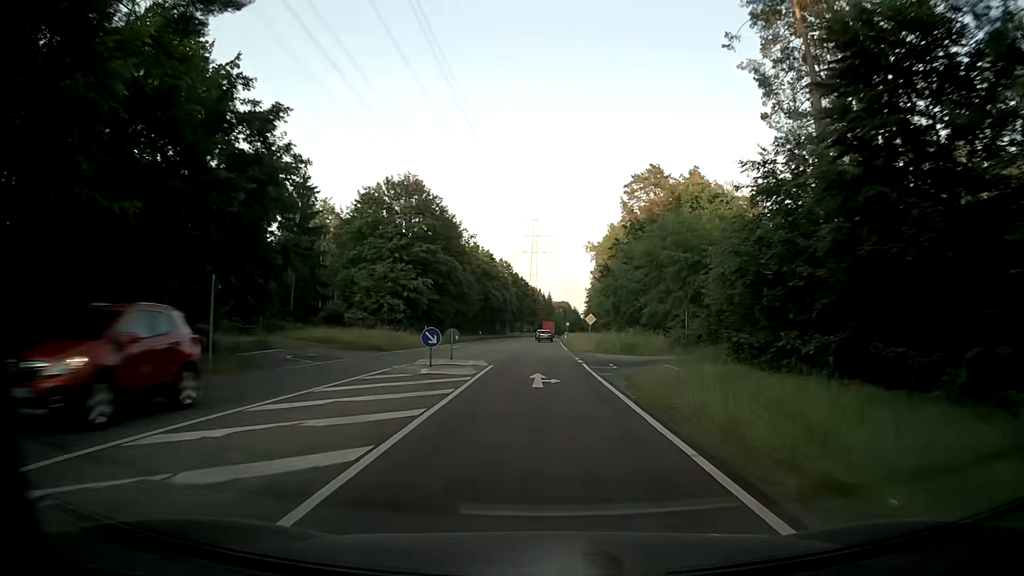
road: secondary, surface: asphalt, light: Day
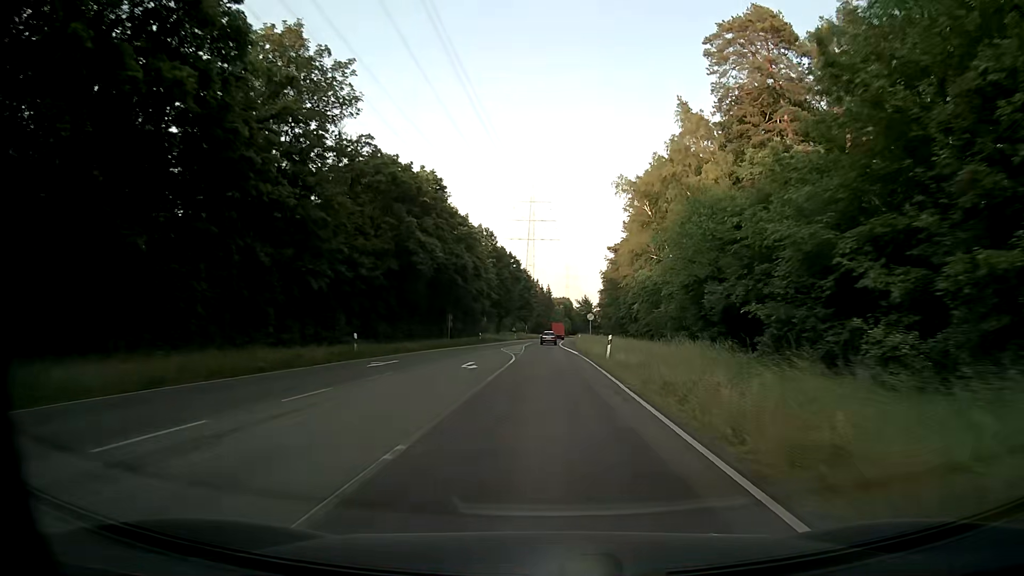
(+0.2, +61.5) m; 0°
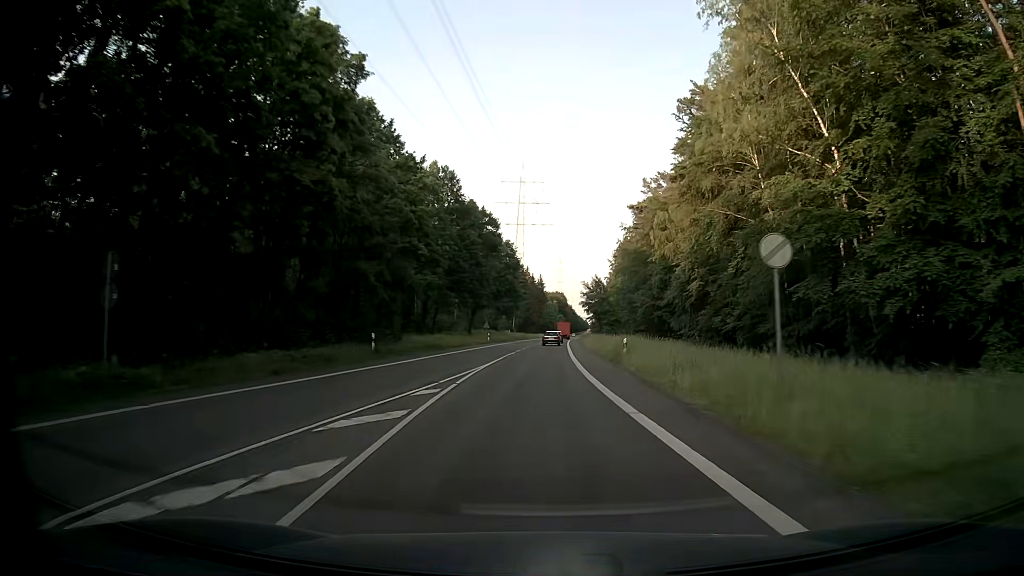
(+0.4, +48.9) m; +1°
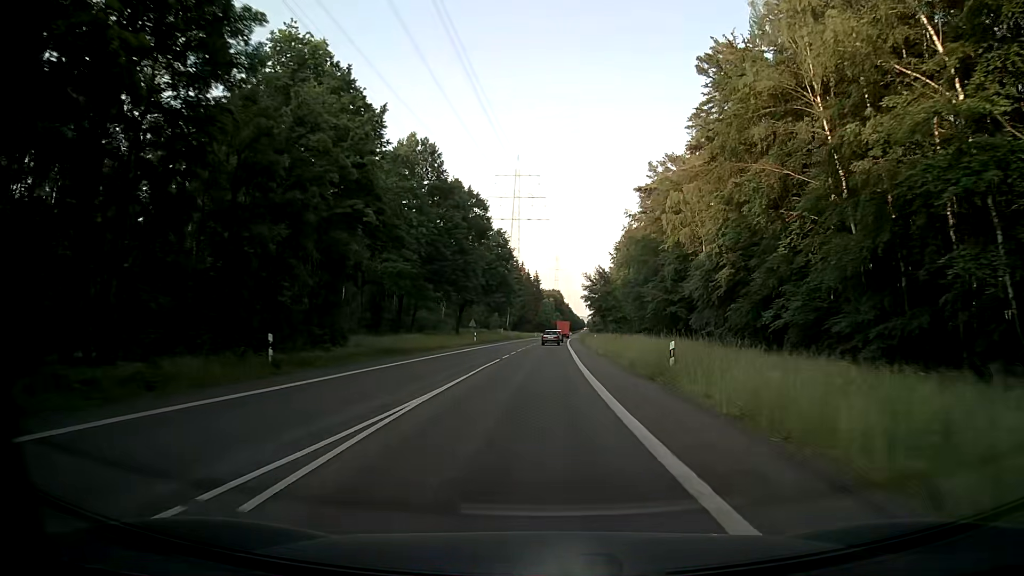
(+0.1, +12.2) m; +1°
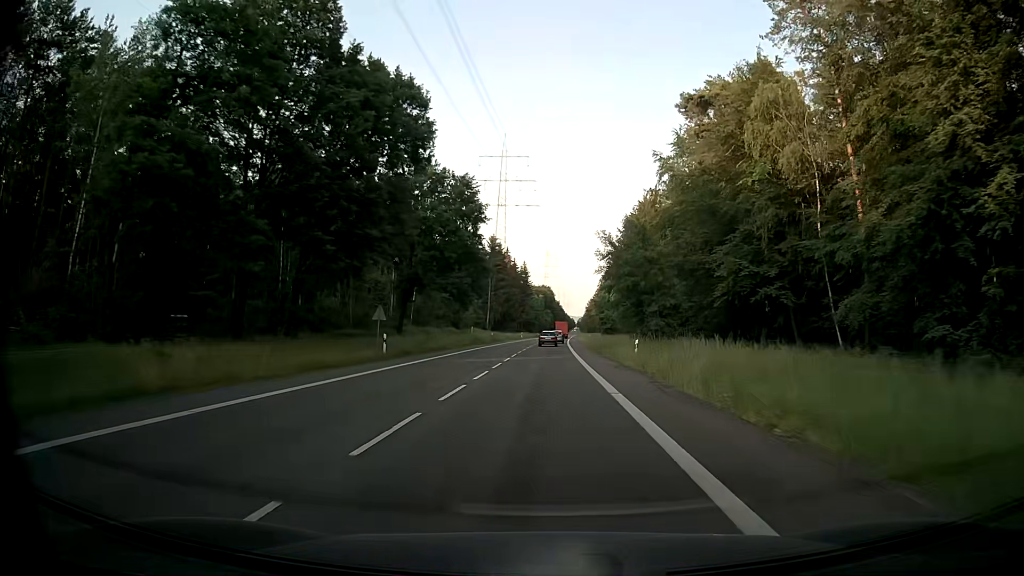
(+0.2, +36.5) m; +1°
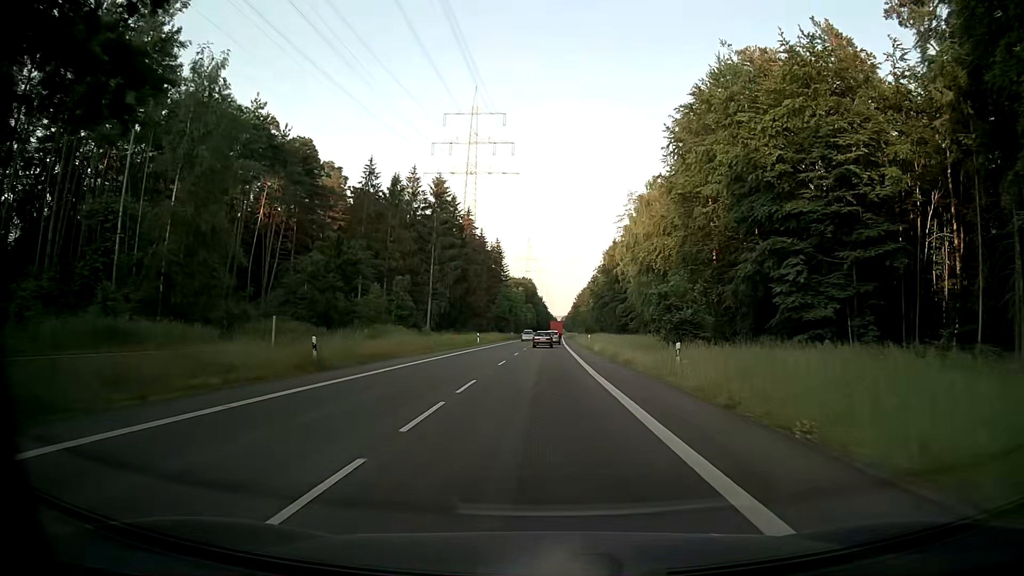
(+0.6, +60.8) m; +1°
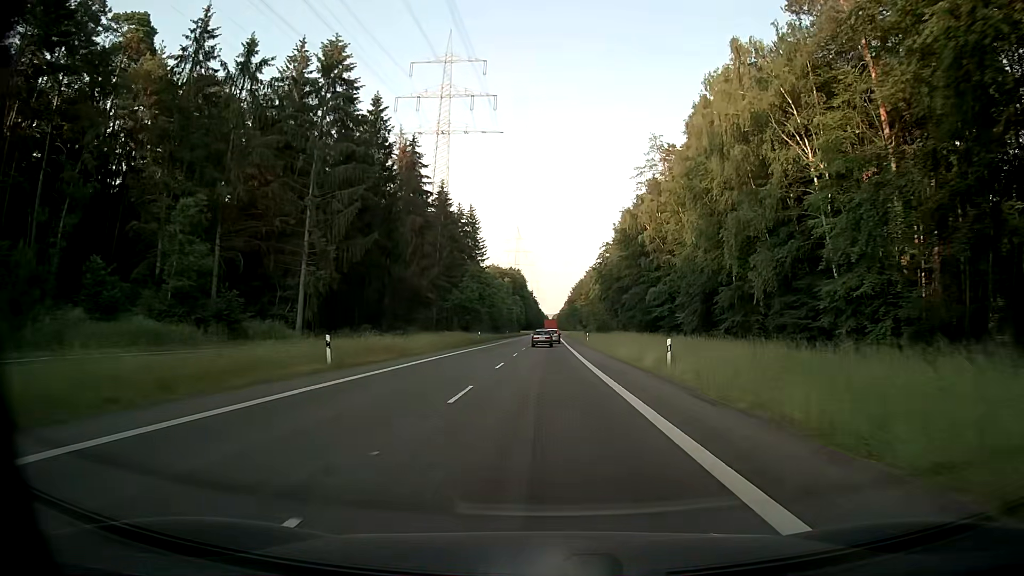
(+0.2, +48.8) m; +1°
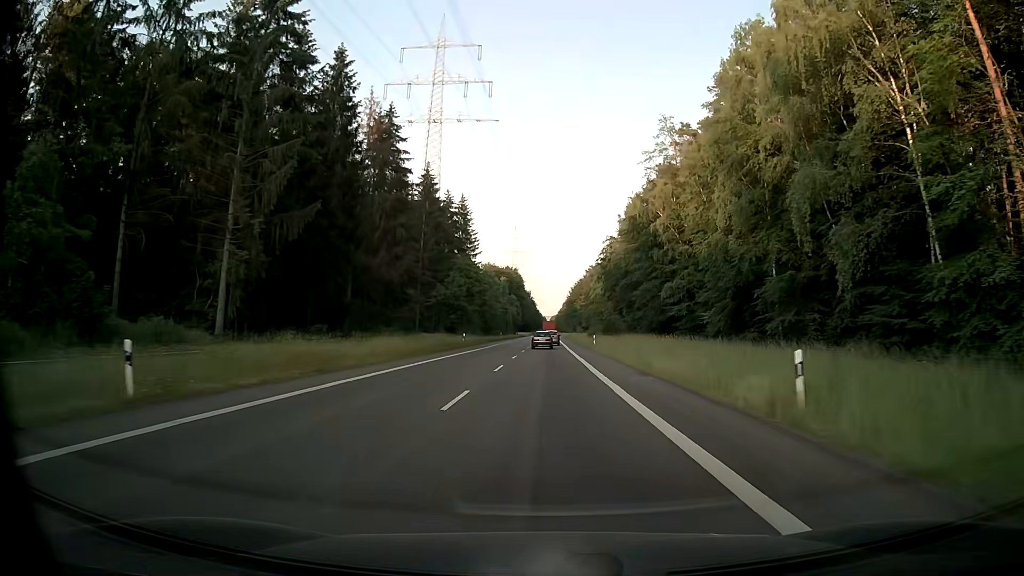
(0.0, +12.3) m; 0°
(0, +10) (0, +20) (0, +30) (0, +40) (0, +50) (0, +60) (+1, +70) (+1, +80) (+1, +90) (+1, +100) m
